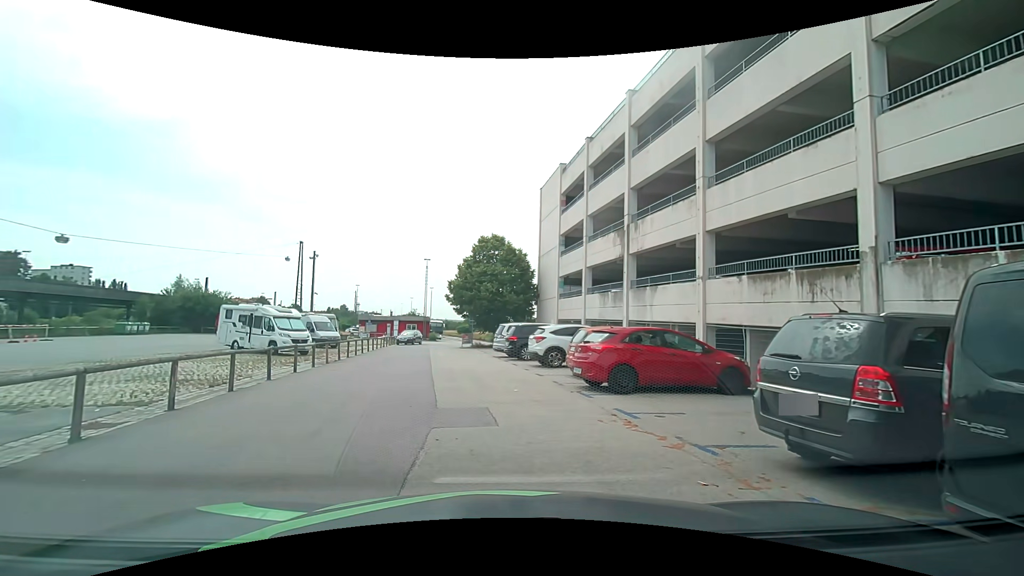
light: Day
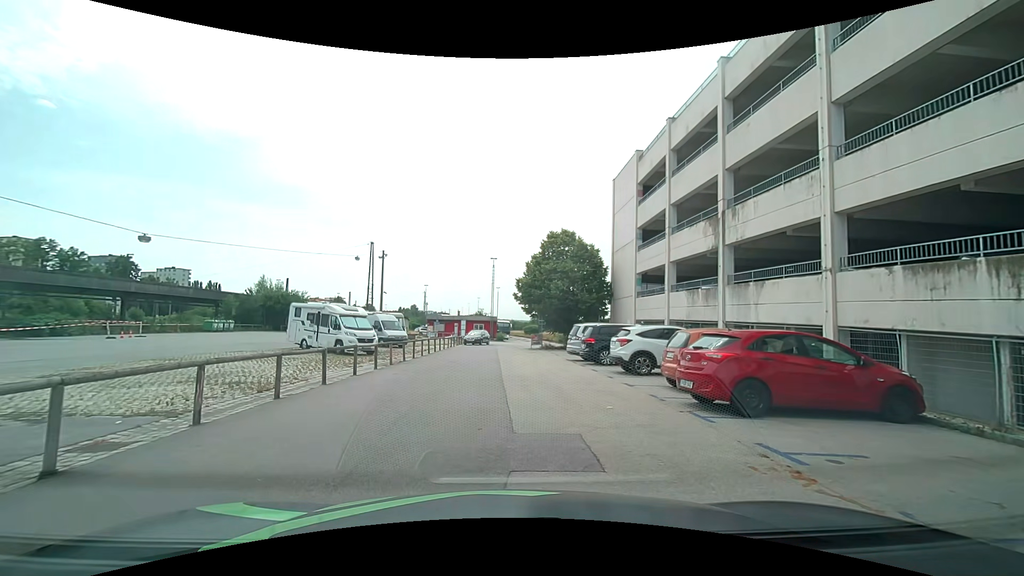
(-0.1, +2.2) m; -7°
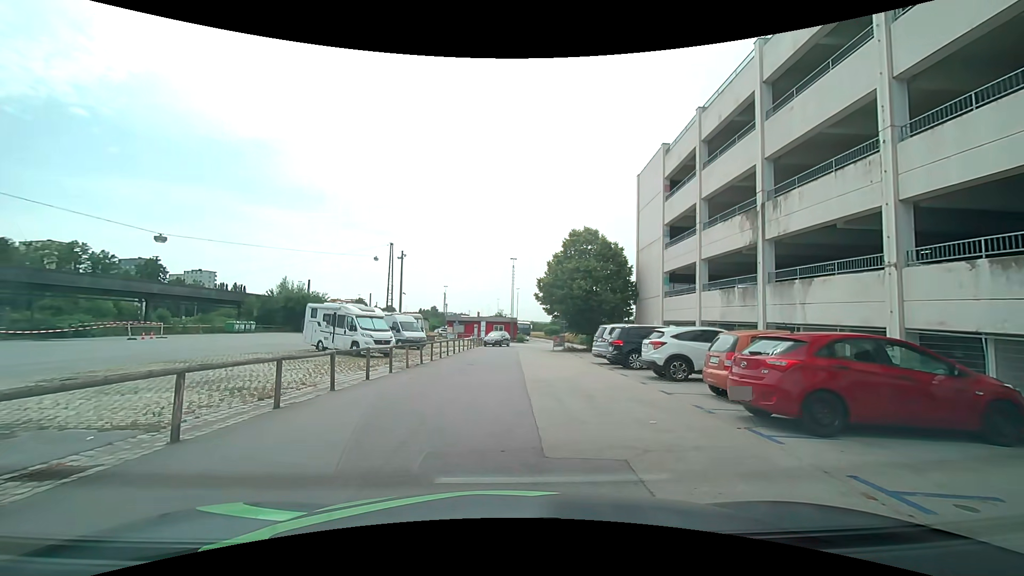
(0.0, +1.2) m; -2°
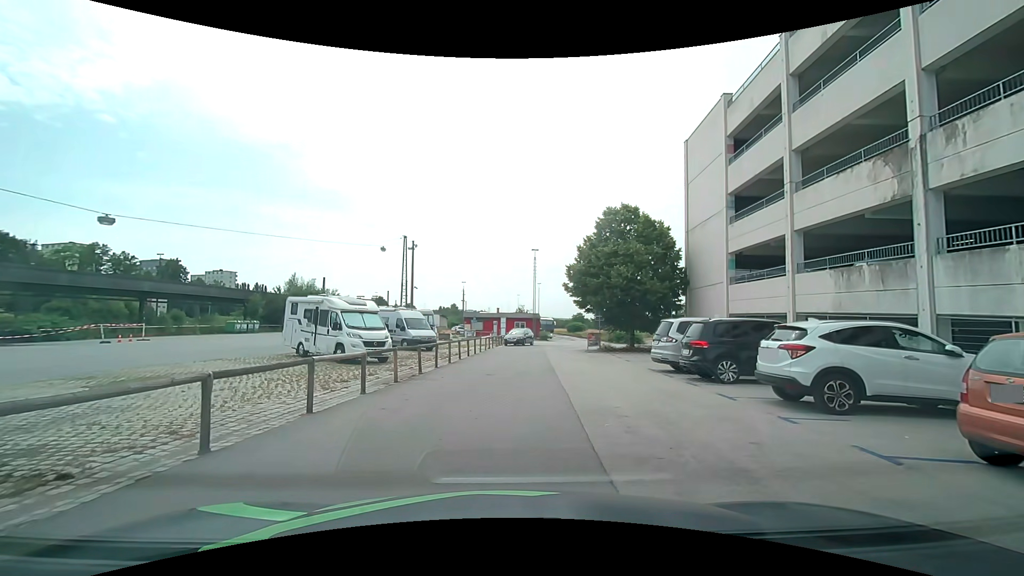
(-0.2, +5.9) m; -2°
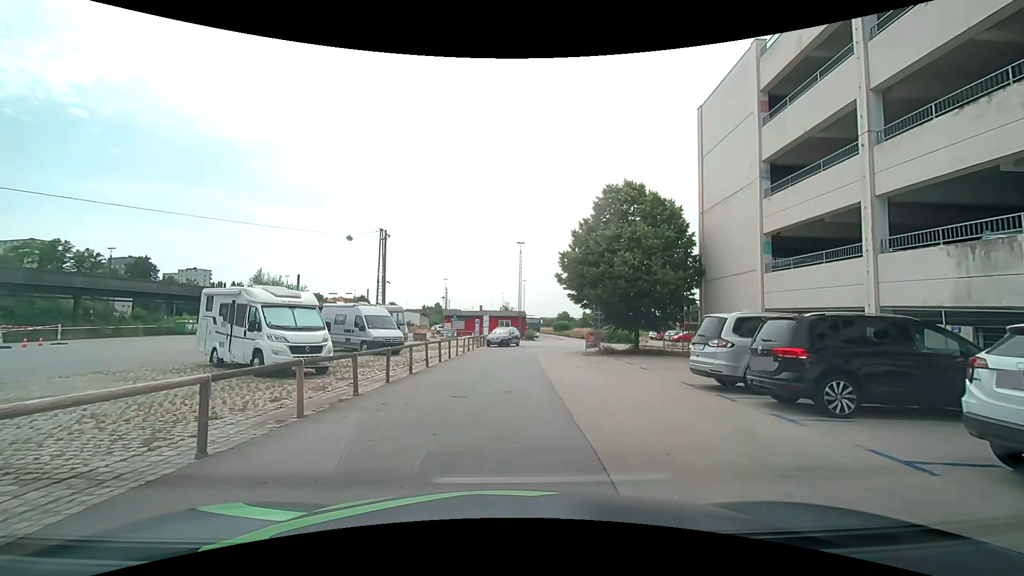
(0.0, +5.0) m; 0°
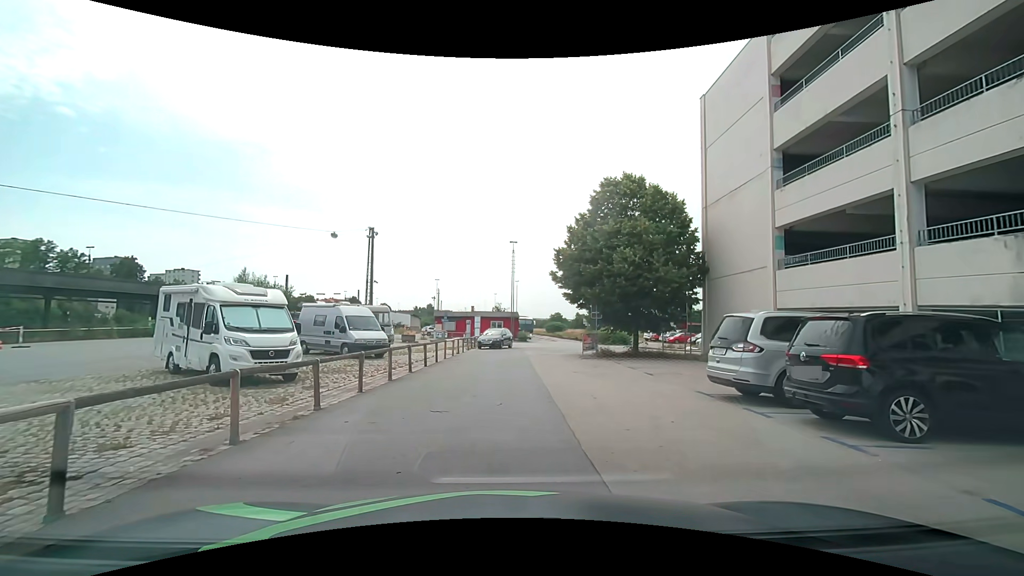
(0.0, +1.6) m; +1°
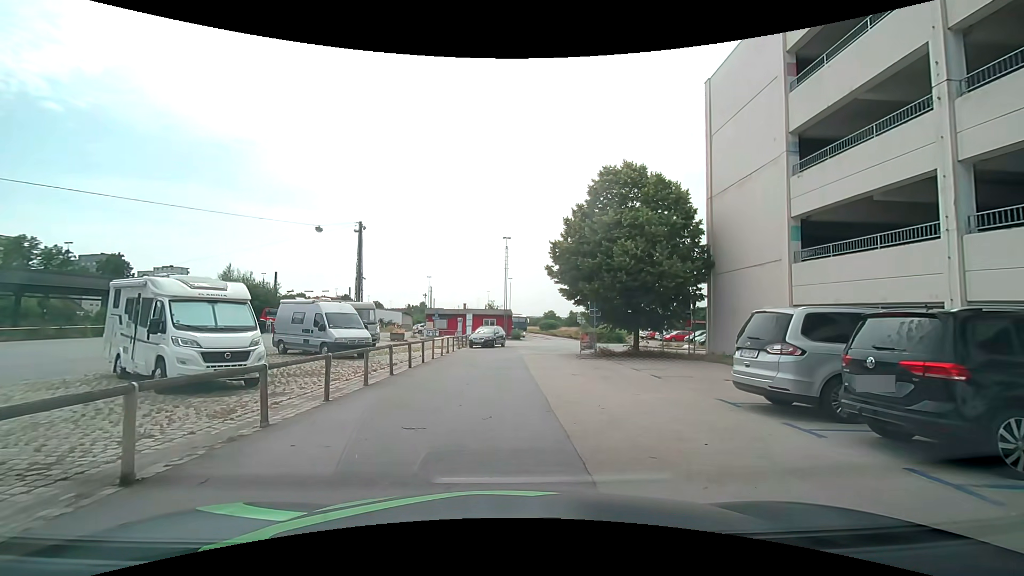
(0.0, +1.6) m; +2°
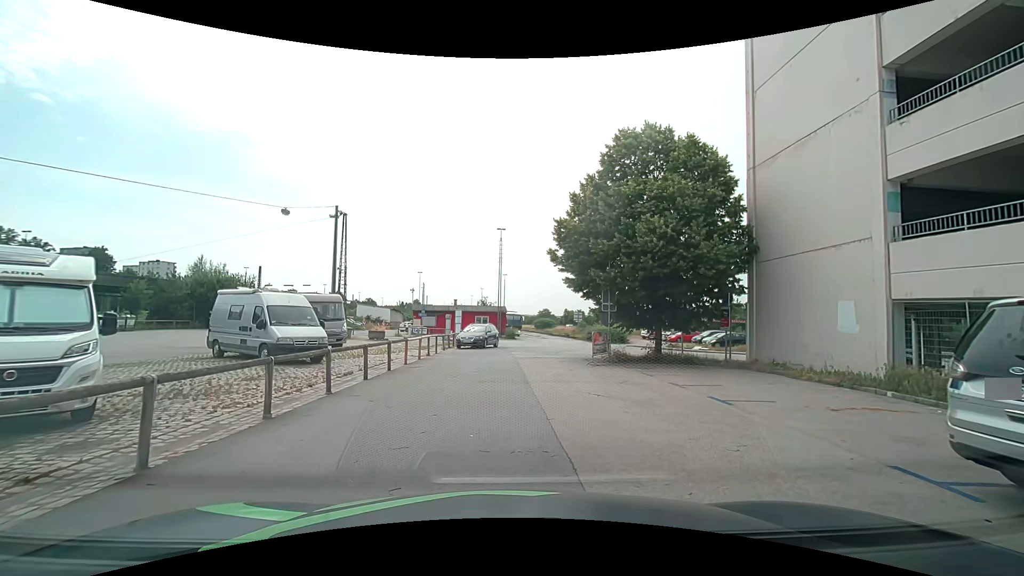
(0.0, +4.6) m; 0°
